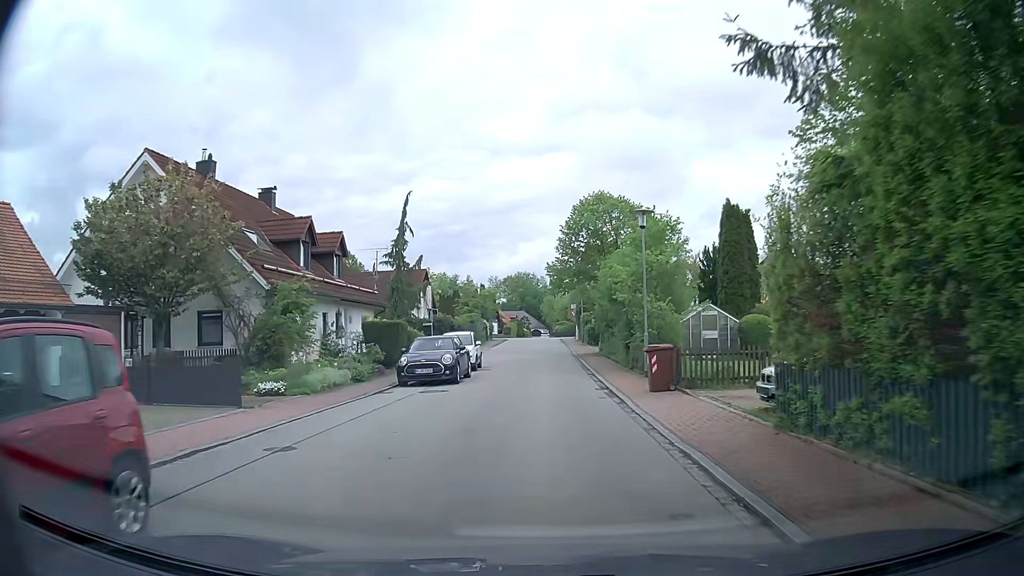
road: residential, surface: asphalt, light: Day
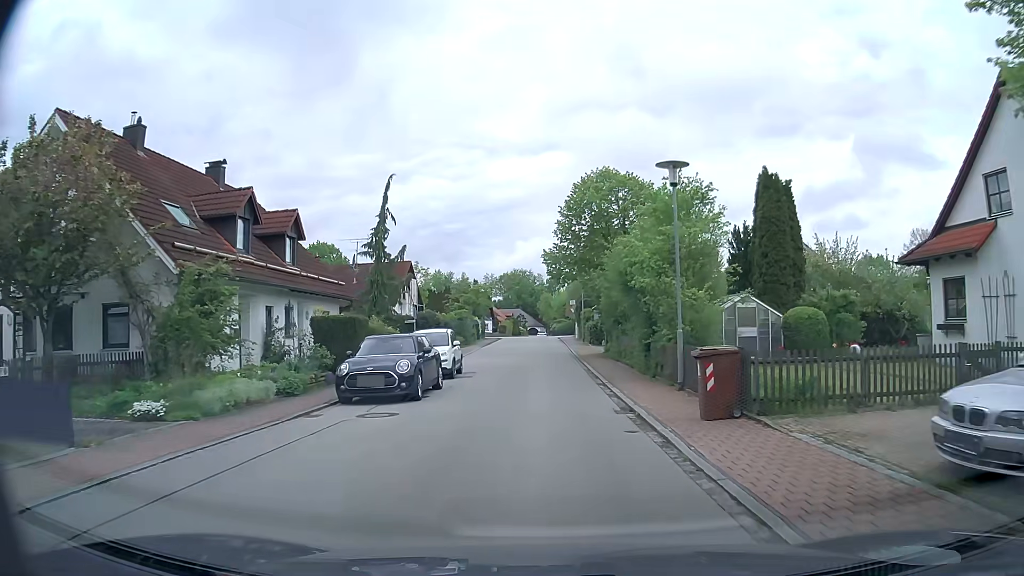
(+0.1, +5.6) m; +1°
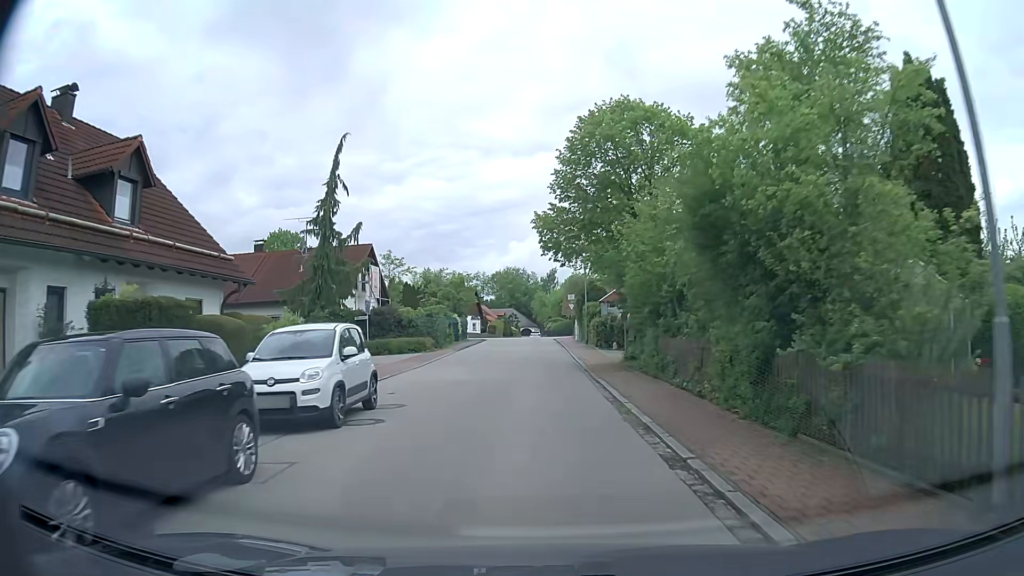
(0.0, +11.1) m; +1°
